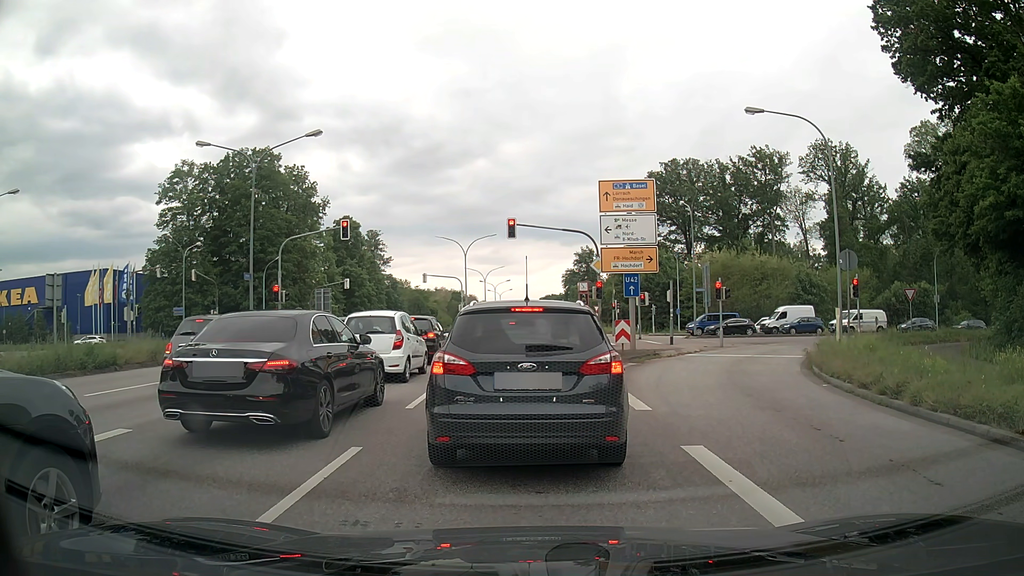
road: primary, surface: asphalt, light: Day
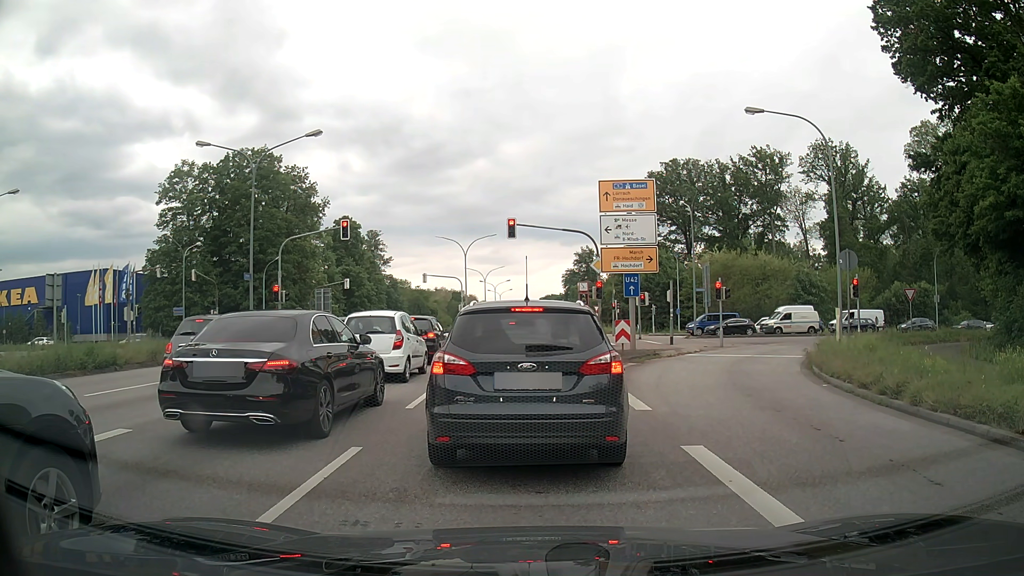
(0.0, 0.0) m; 0°
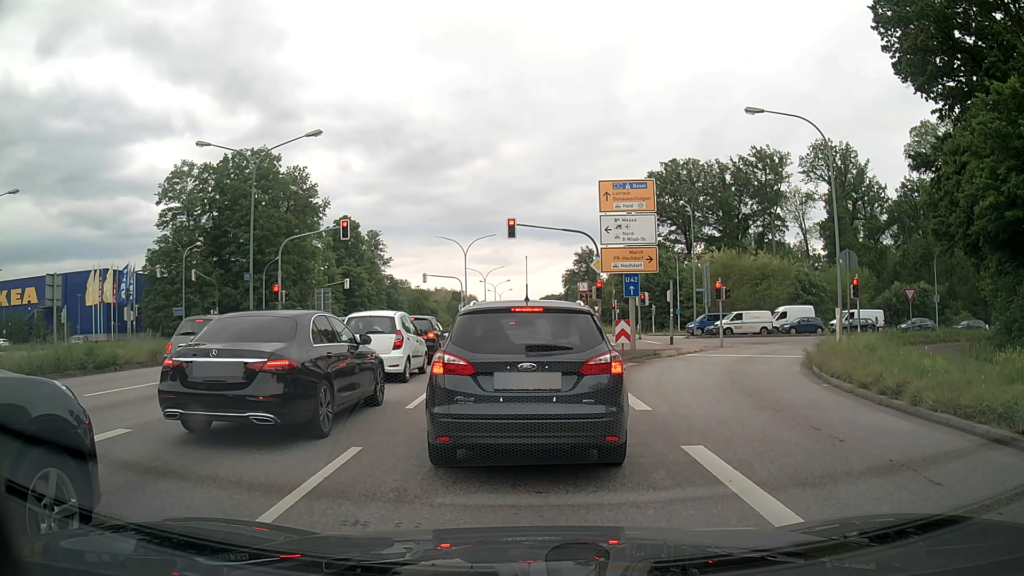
(0.0, 0.0) m; 0°
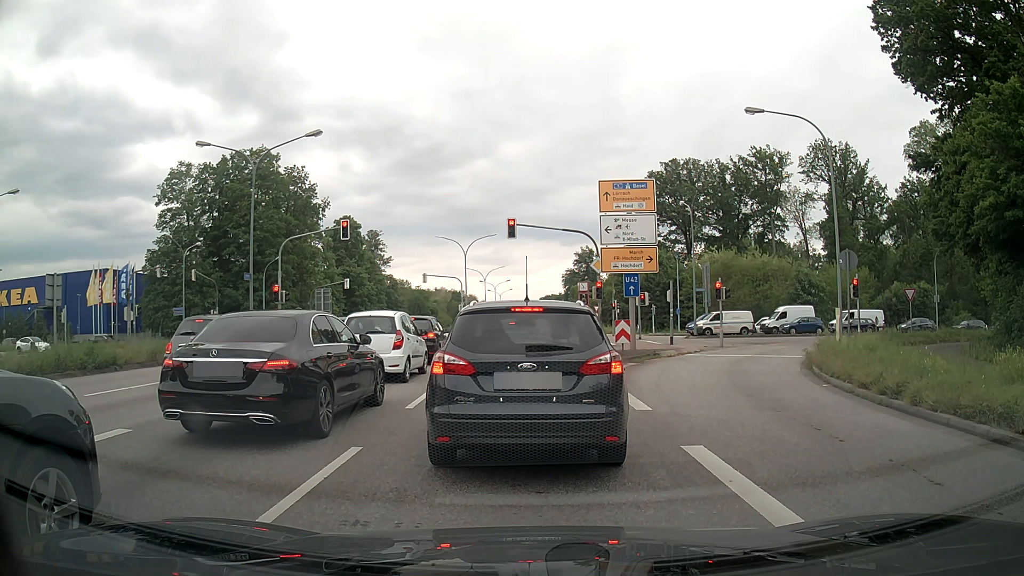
(0.0, 0.0) m; 0°
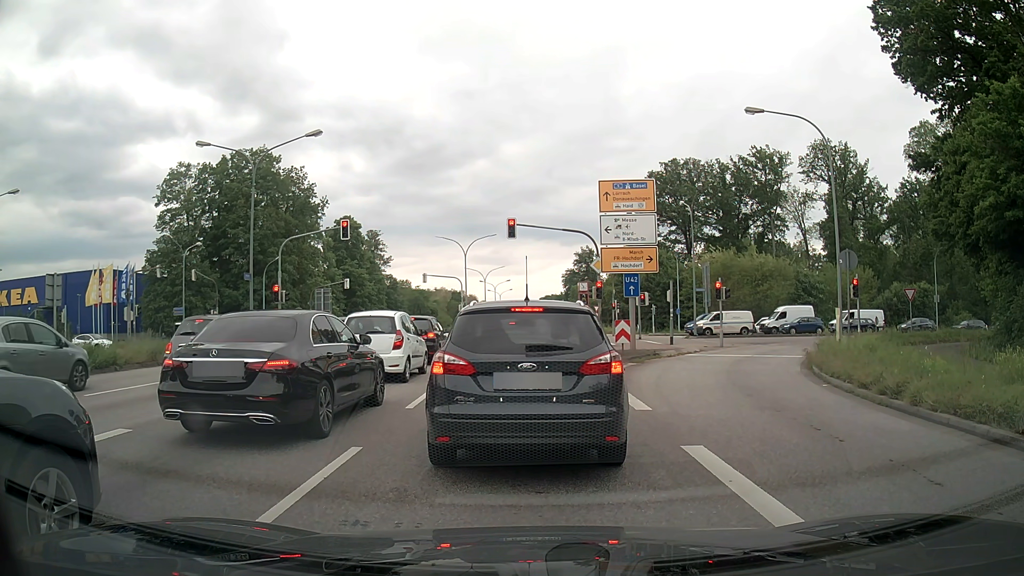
(0.0, 0.0) m; 0°
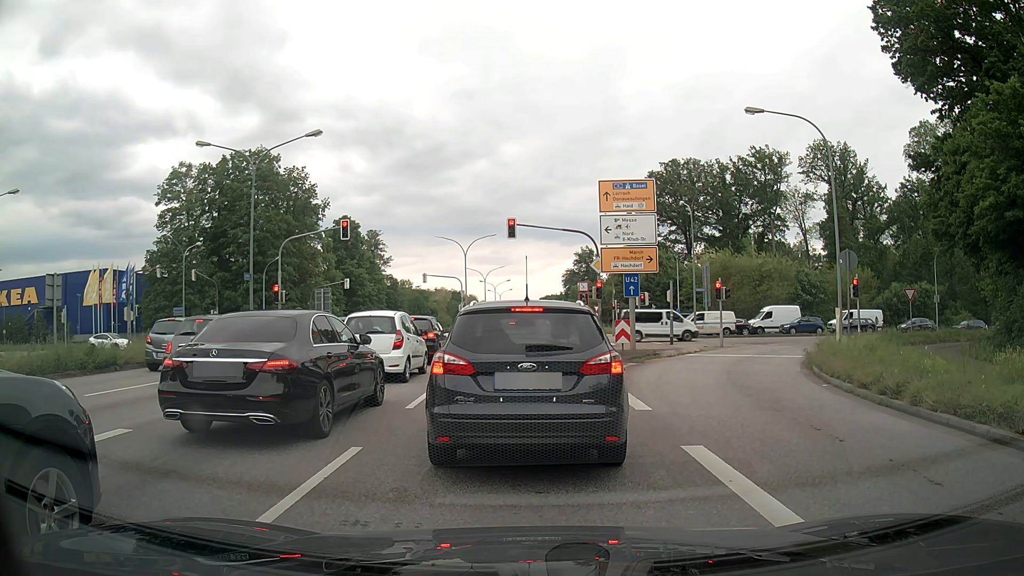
(0.0, 0.0) m; 0°
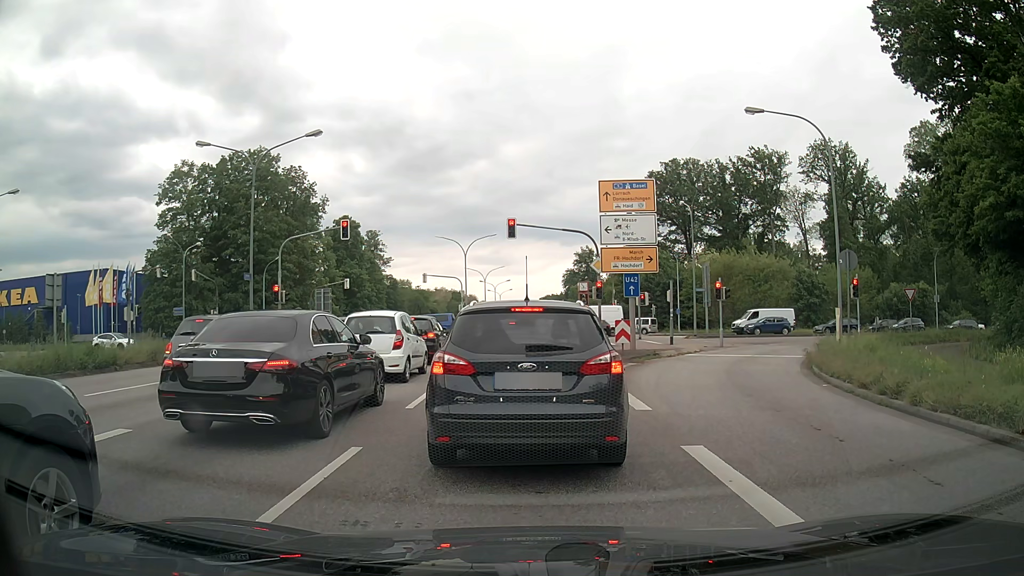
(0.0, 0.0) m; 0°
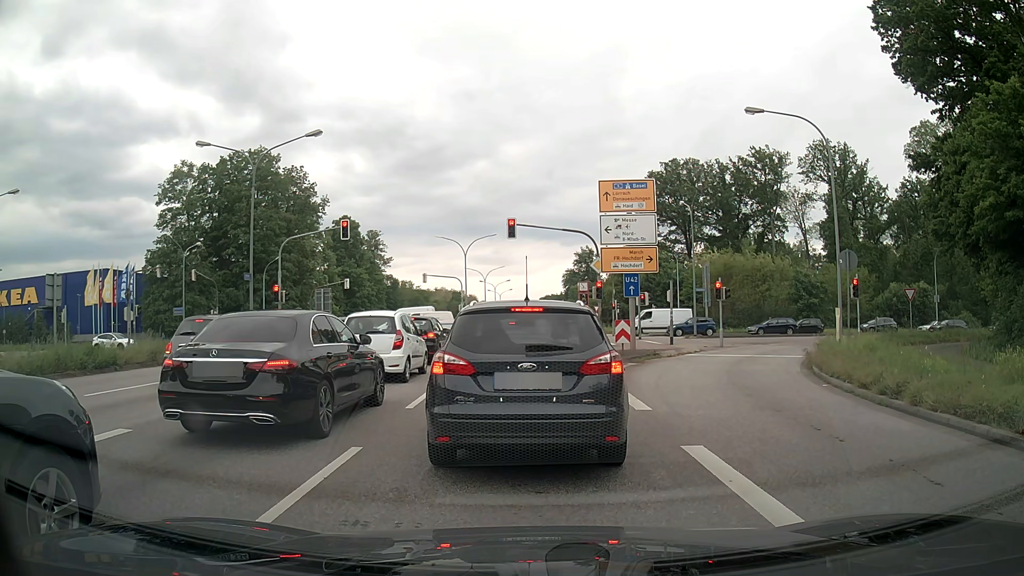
(0.0, 0.0) m; 0°
(0, +10) (-1, +20) (-1, +30) (-2, +40) (-2, +50) (-3, +60) (-3, +70) (-4, +80) (-4, +90) (-5, +100) m
